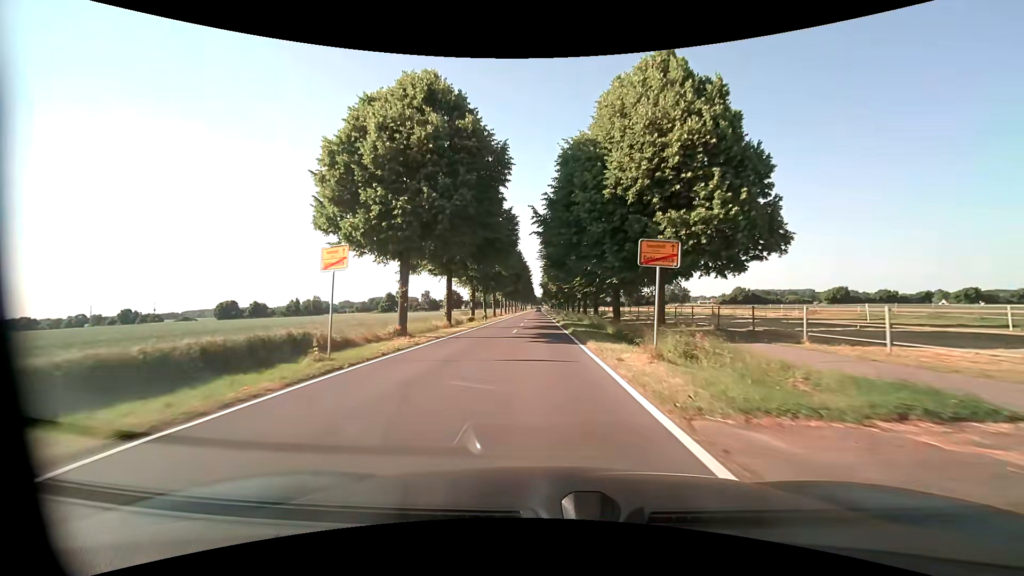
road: tertiary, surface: asphalt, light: Day
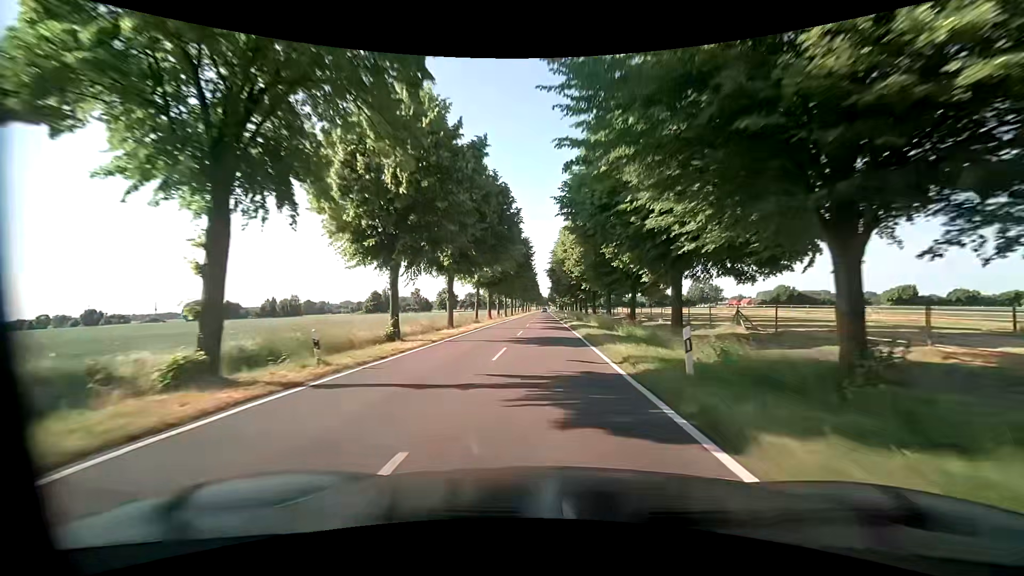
(-0.8, +38.6) m; -1°
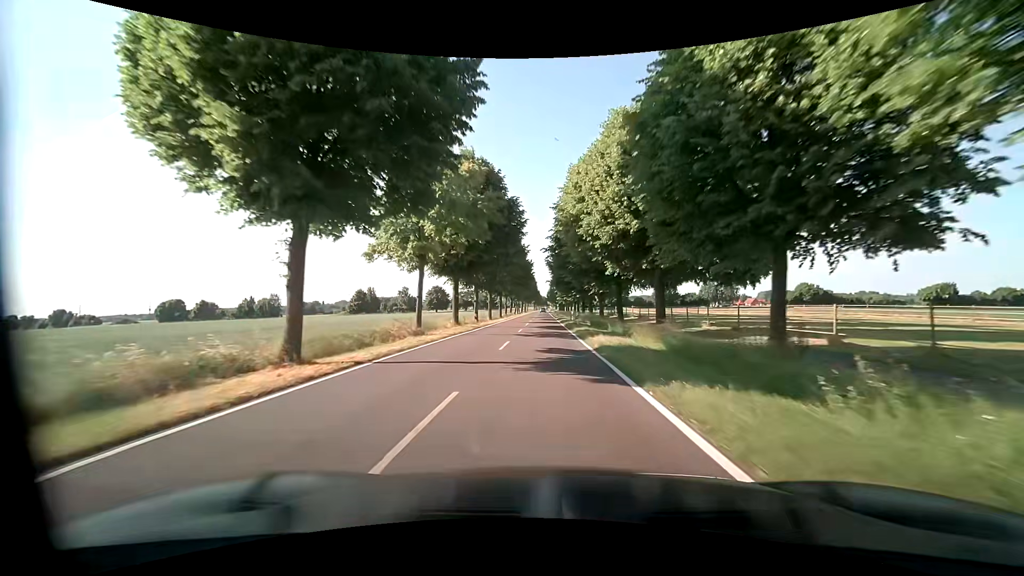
(+0.1, +20.9) m; +1°
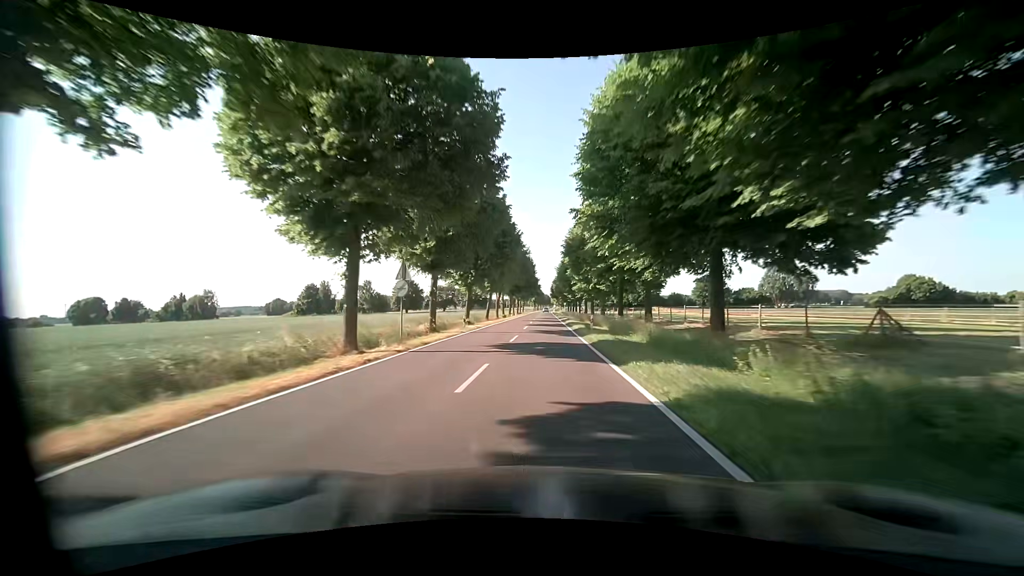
(-0.7, +56.5) m; -1°
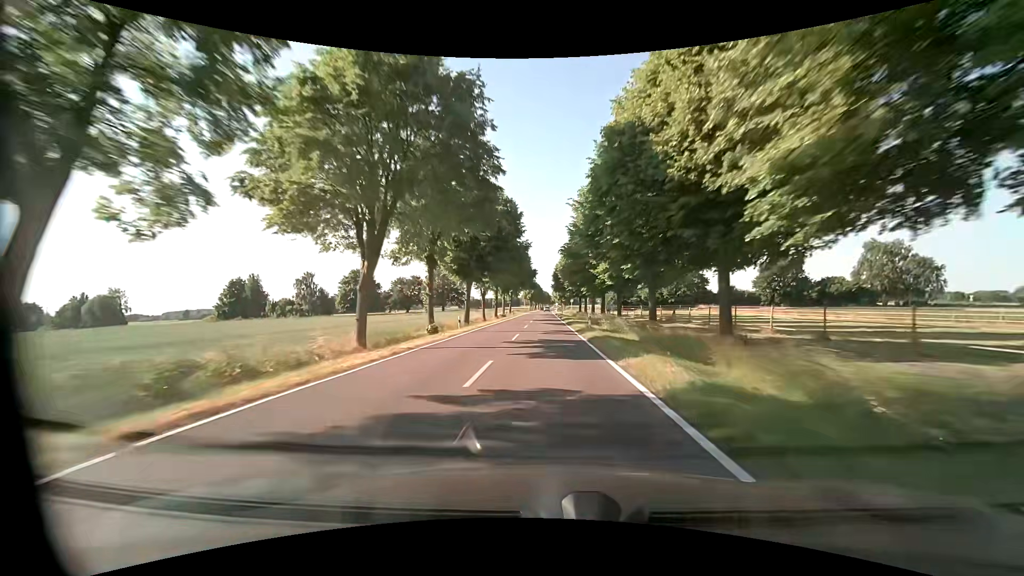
(+0.1, +47.7) m; 0°
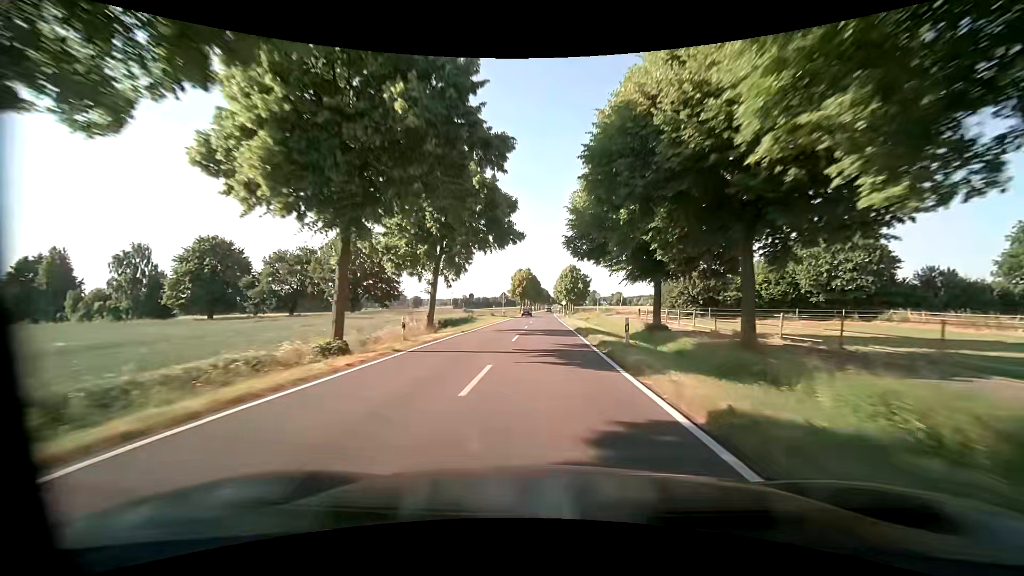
(-0.2, +61.1) m; 0°
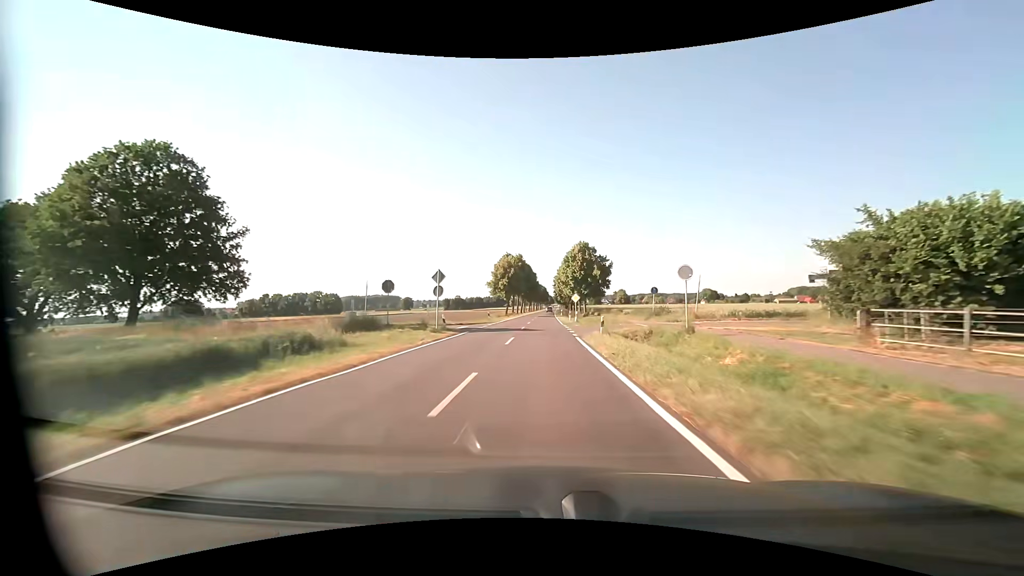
(+0.3, +37.4) m; +1°
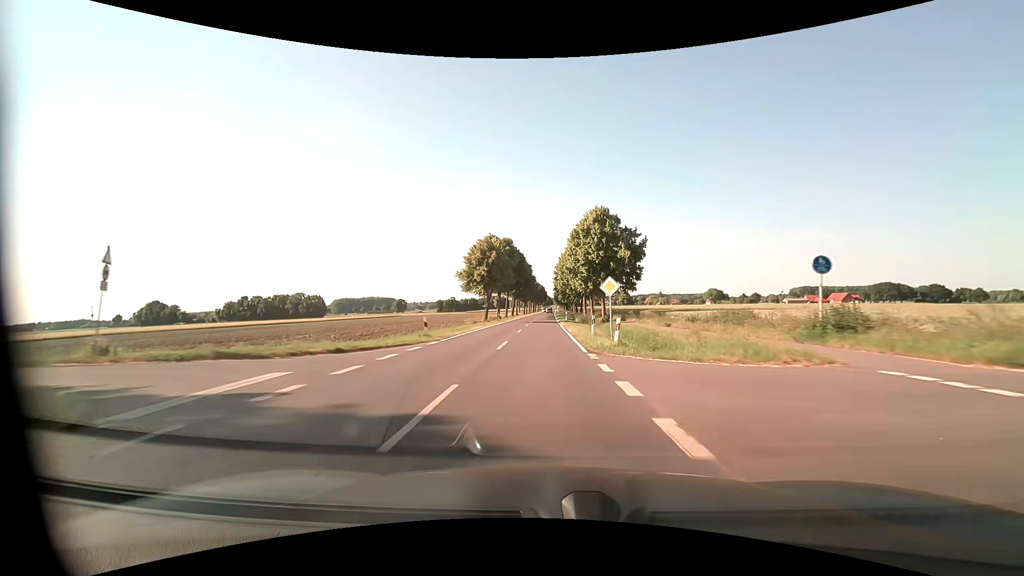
(0.0, +25.6) m; 0°
(0, +10) (0, +20) (0, +30) (0, +40) (0, +50) (0, +60) (0, +70) (0, +80) (+1, +90) (+1, +100) m
